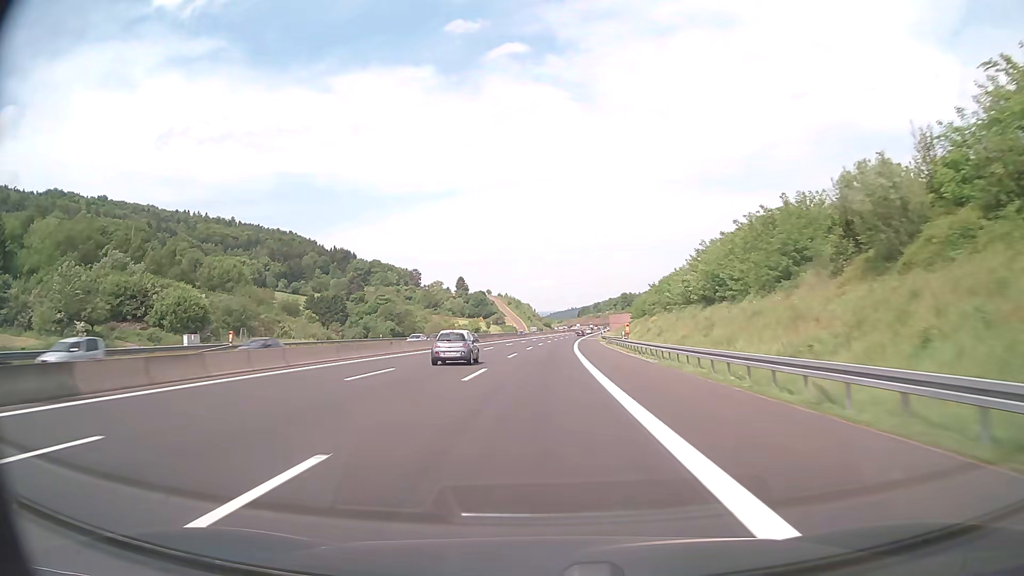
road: motorway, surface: asphalt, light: Day
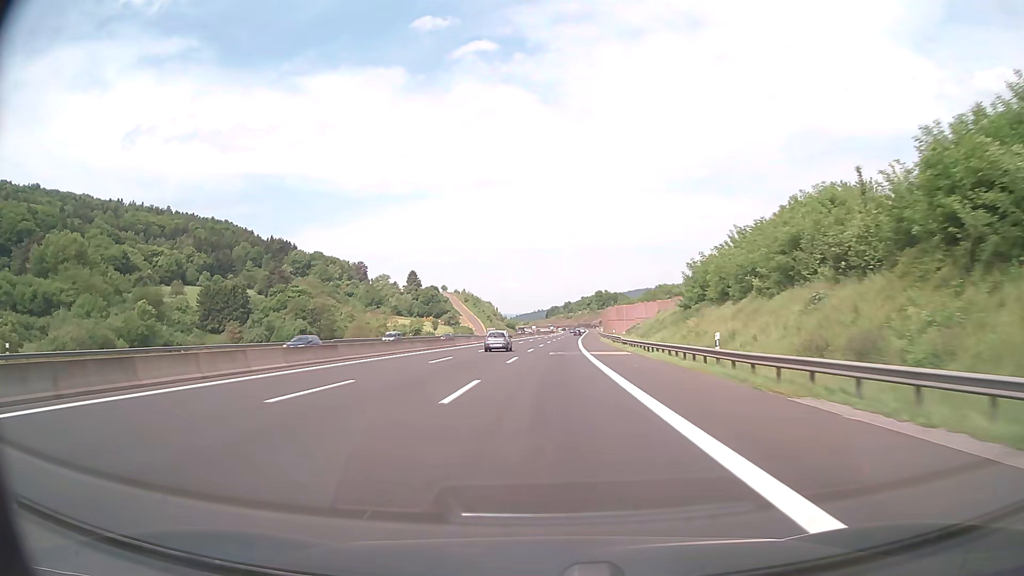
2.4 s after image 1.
(+1.8, +77.6) m; +3°
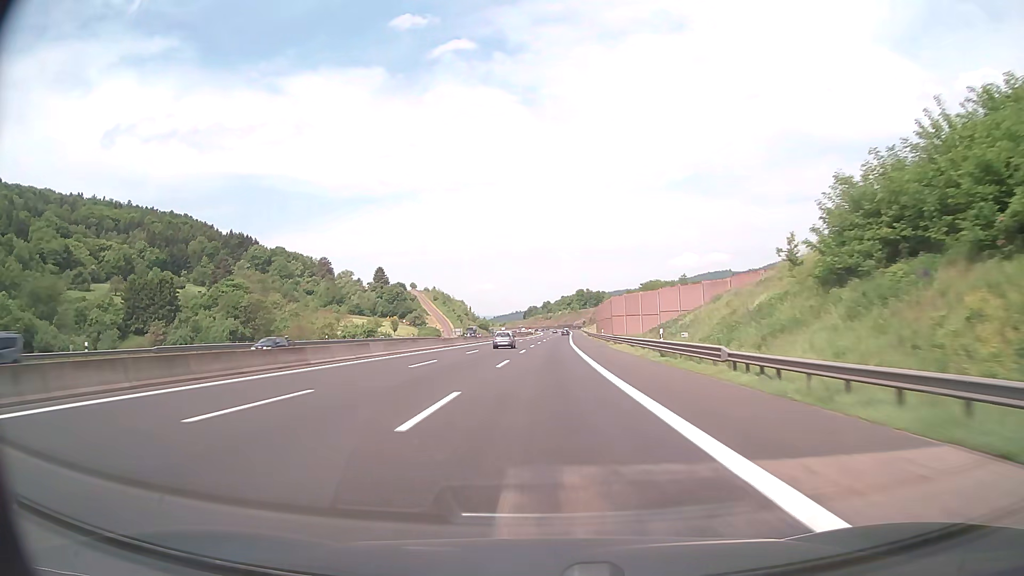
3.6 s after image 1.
(+0.6, +38.6) m; +2°
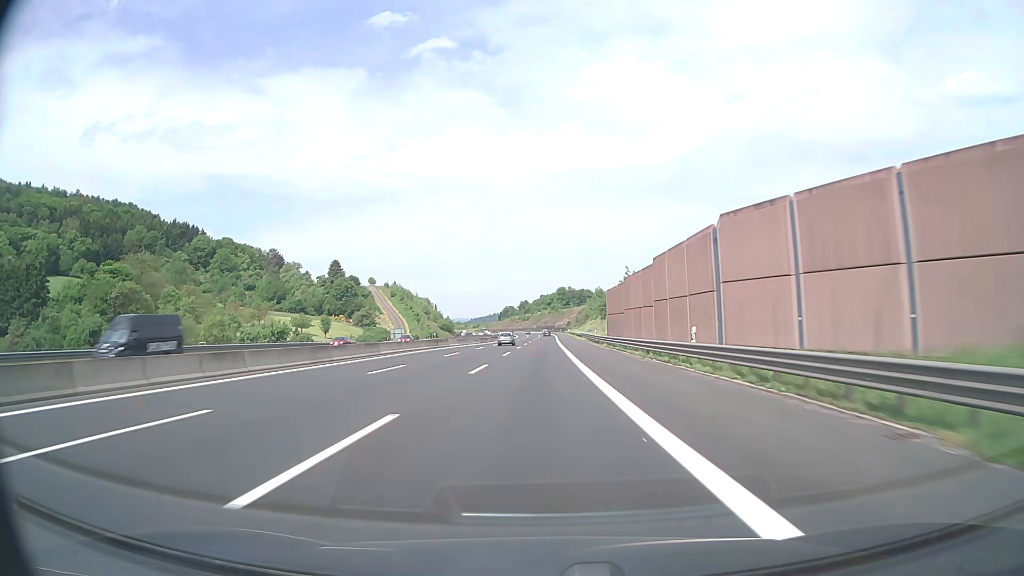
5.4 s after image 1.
(+1.1, +57.6) m; +2°
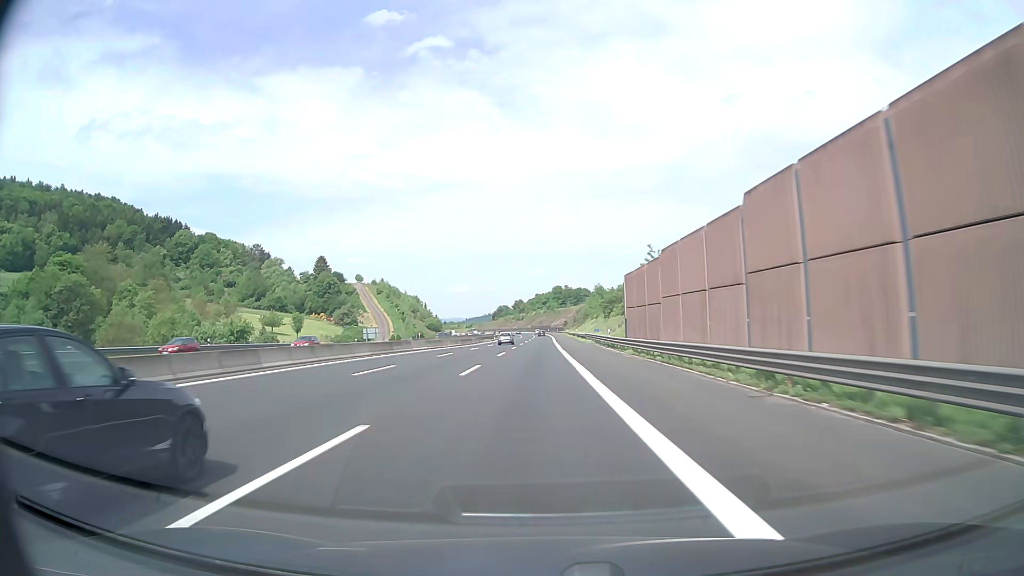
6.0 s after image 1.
(+0.1, +19.1) m; 0°
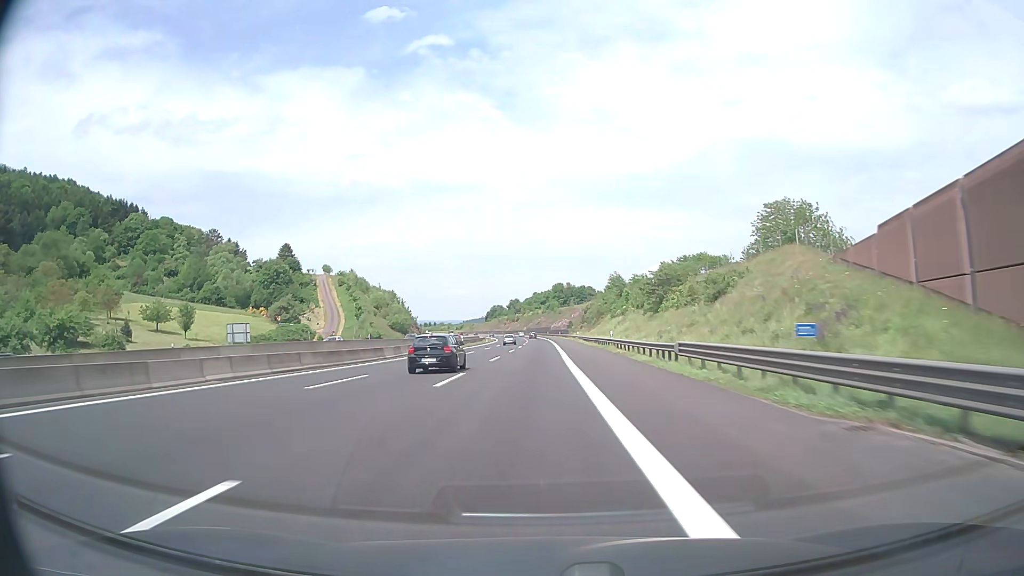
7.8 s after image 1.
(+0.3, +57.1) m; 0°
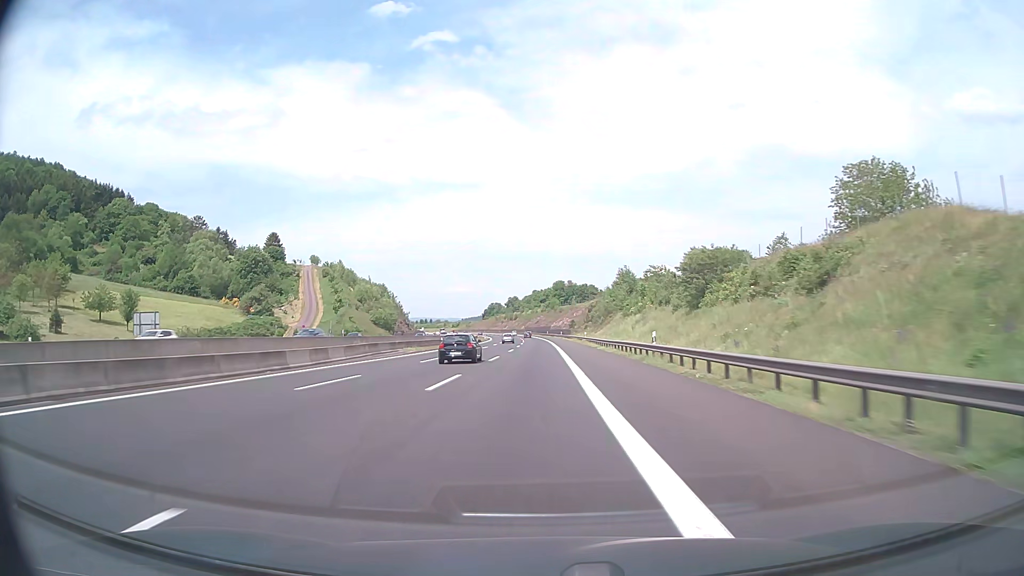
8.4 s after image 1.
(0.0, +18.9) m; 0°
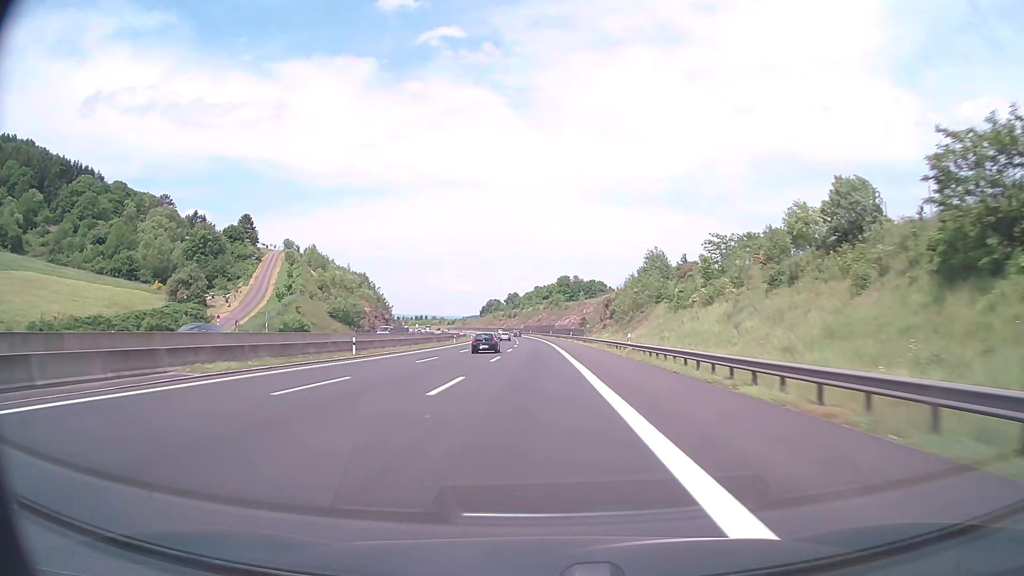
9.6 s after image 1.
(-0.1, +37.7) m; 0°
(0, +10) (0, +20) (0, +30) (0, +40) (0, +50) (0, +60) (0, +70) (-1, +80) (-1, +90) (-1, +100) m
